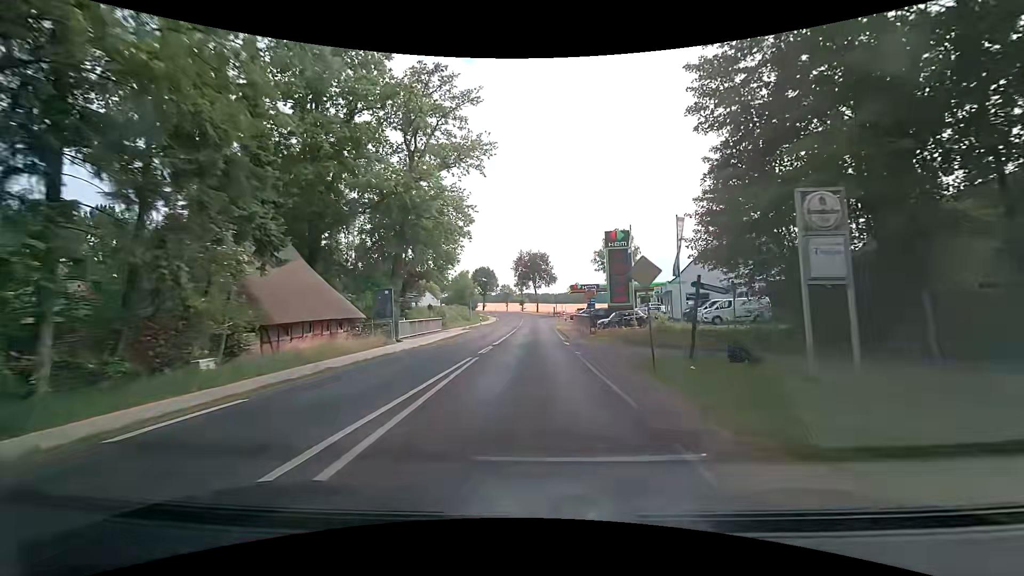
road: secondary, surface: asphalt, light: Day
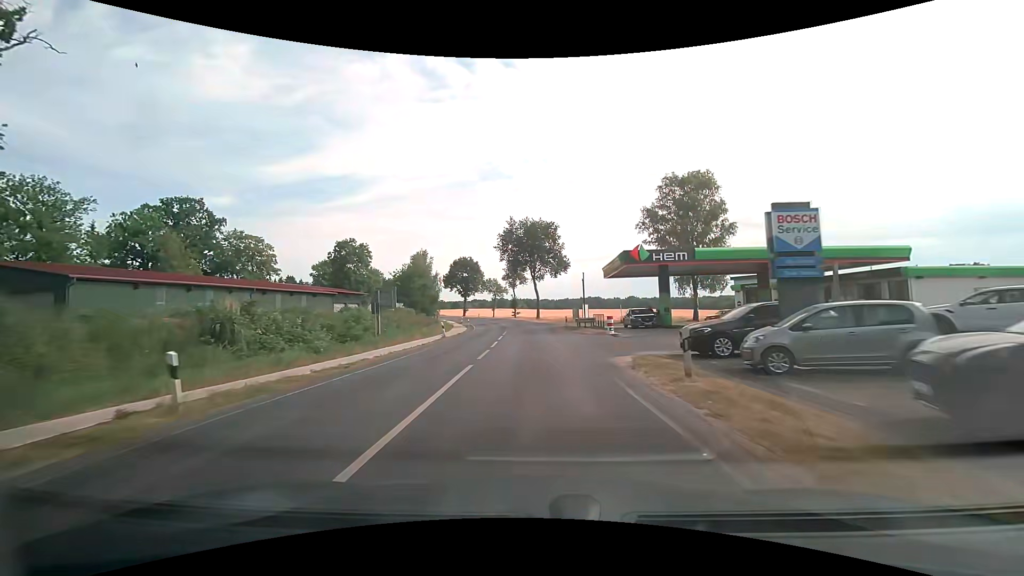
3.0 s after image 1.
(+0.5, +49.2) m; +1°
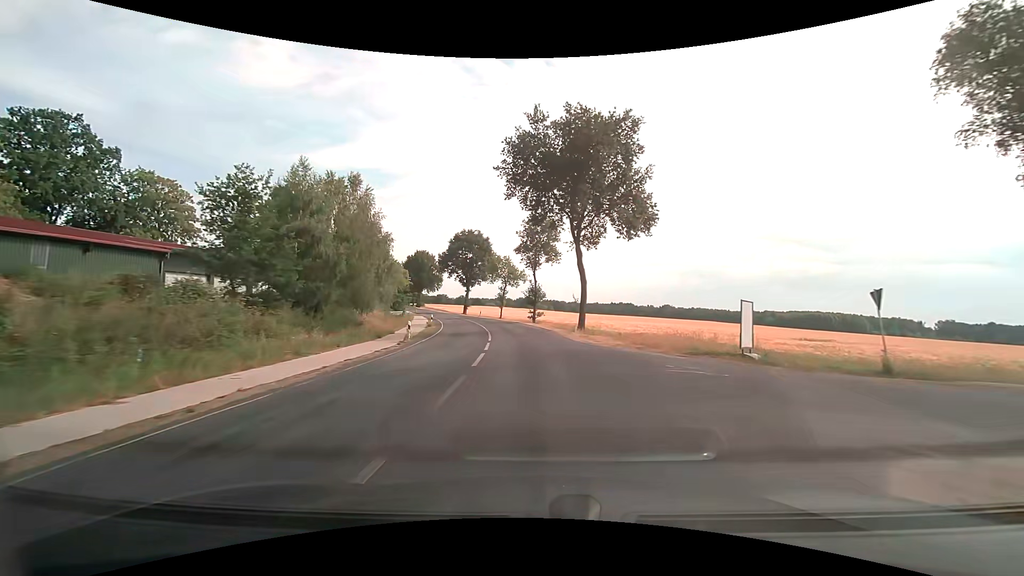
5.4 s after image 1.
(-0.9, +42.0) m; -3°
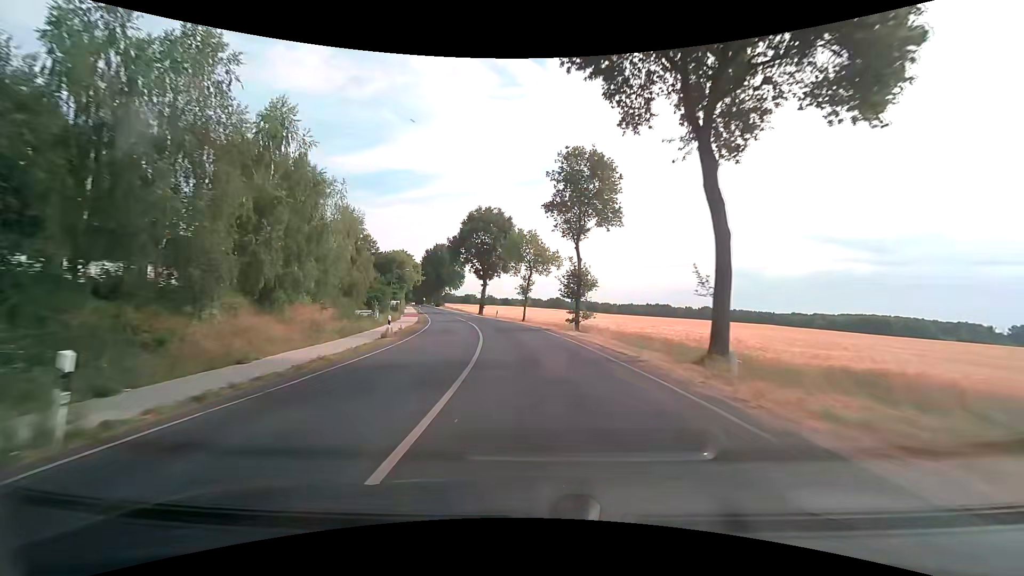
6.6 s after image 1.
(-0.5, +21.5) m; -3°
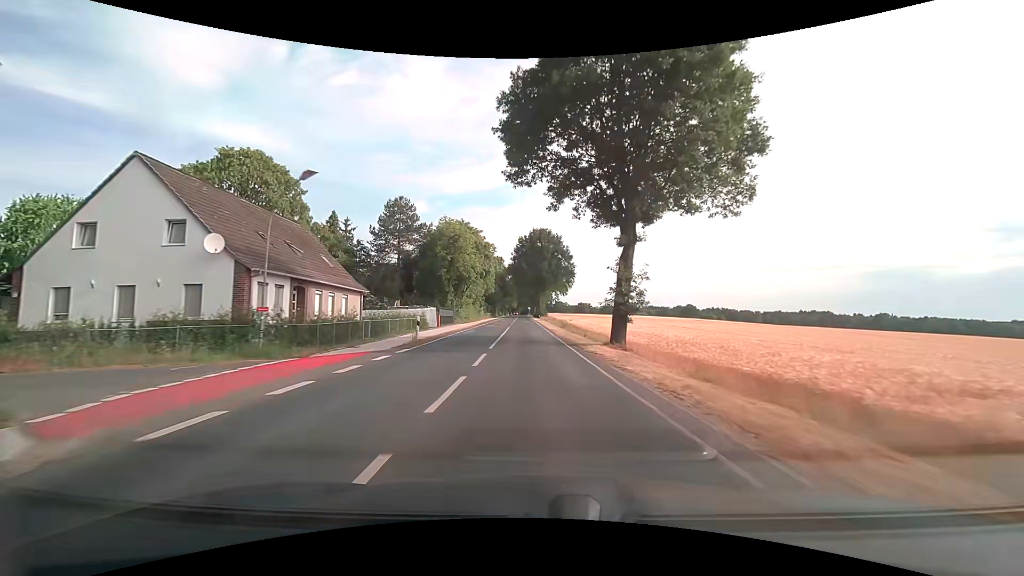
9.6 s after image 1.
(-6.3, +53.9) m; -13°
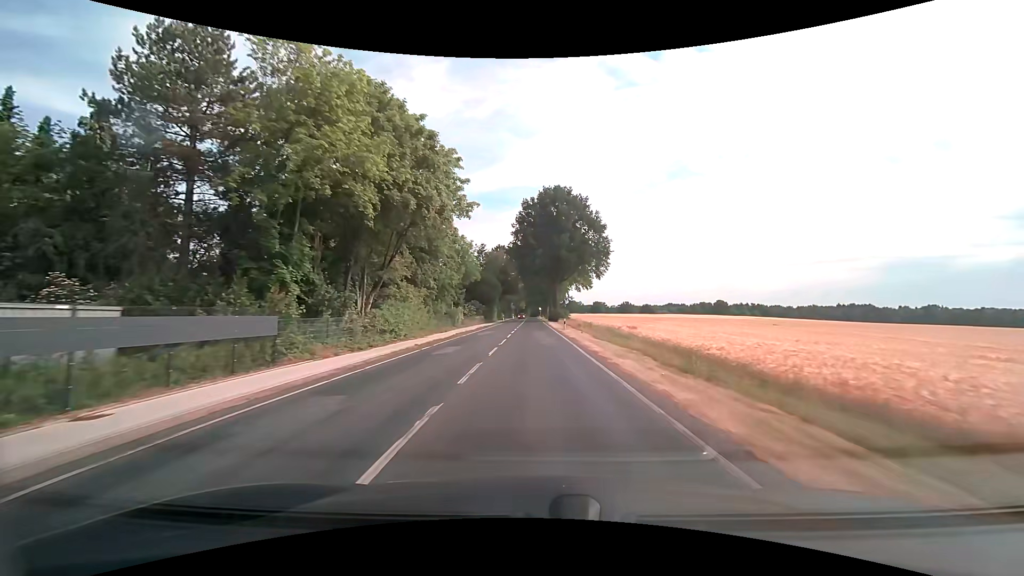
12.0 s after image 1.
(-0.9, +42.6) m; -1°
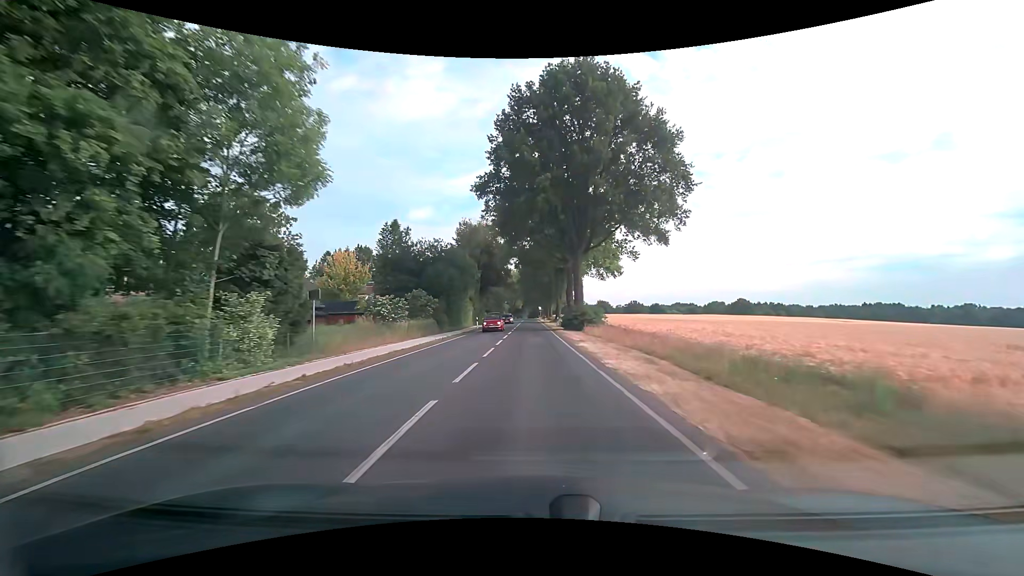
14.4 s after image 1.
(0.0, +41.7) m; 0°
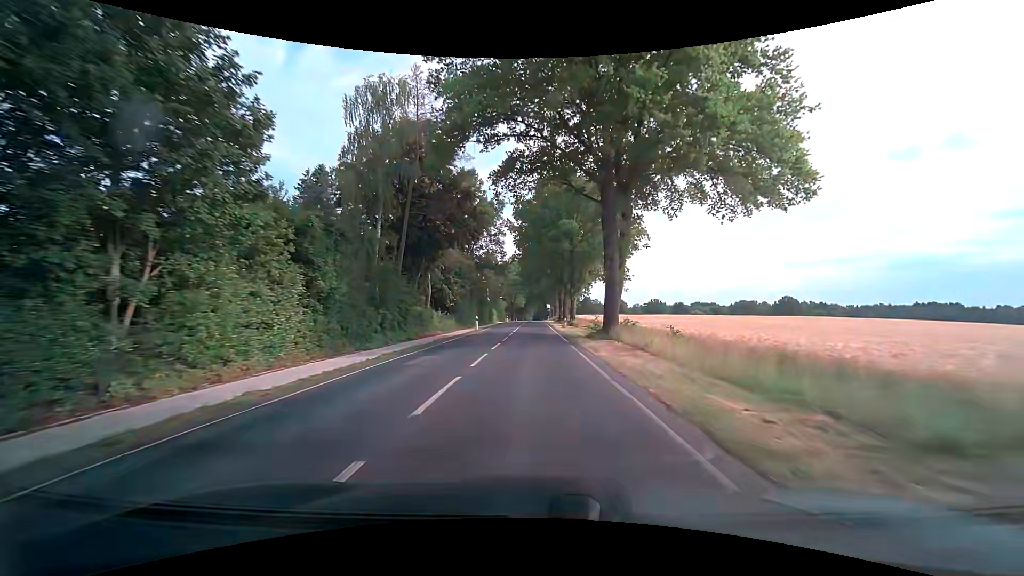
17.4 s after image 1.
(0.0, +51.3) m; -1°
(0, +10) (0, +20) (0, +30) (0, +40) (0, +50) (0, +60) (0, +70) (0, +80) (0, +90) (0, +100) m
